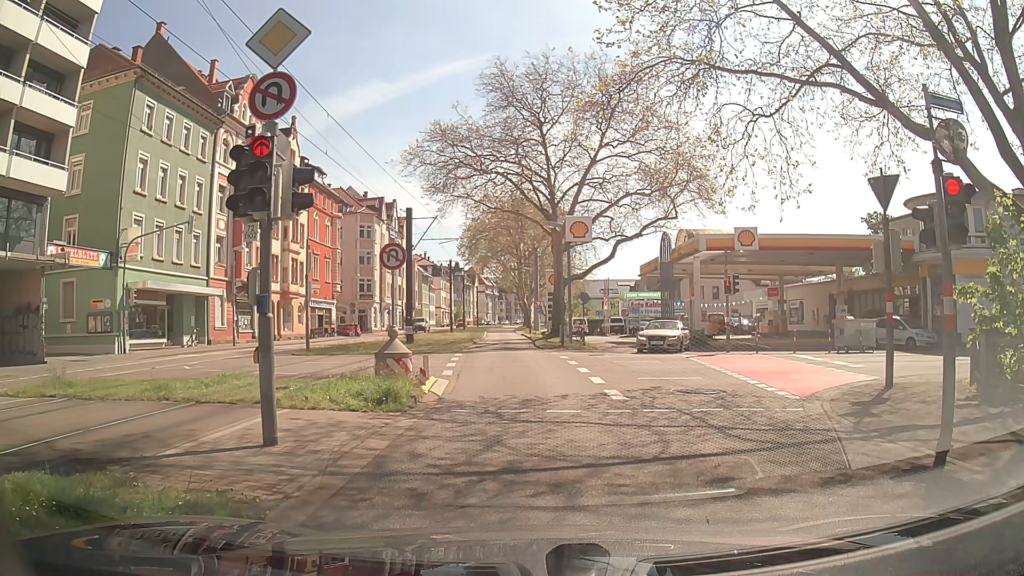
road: secondary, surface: asphalt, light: Day
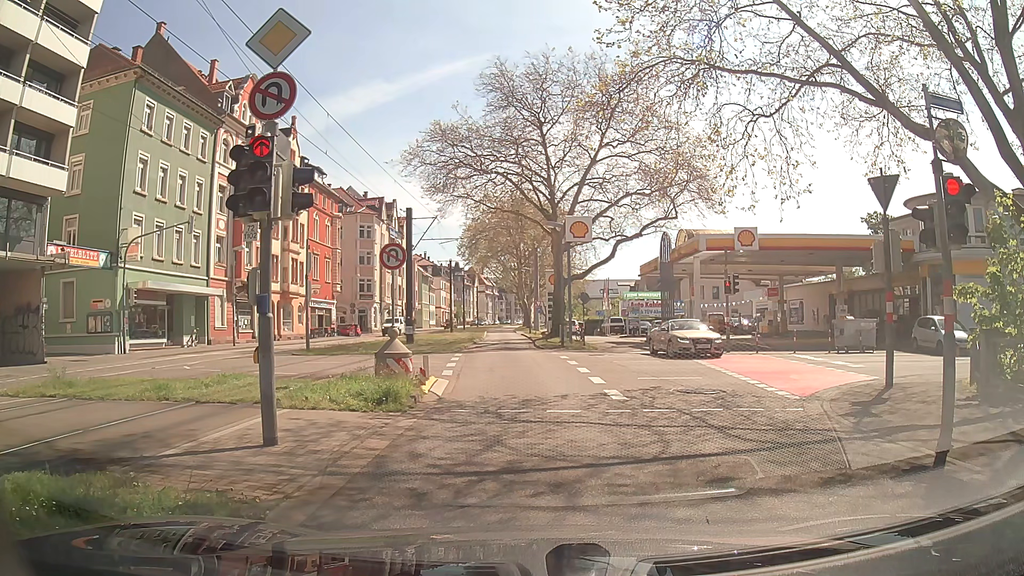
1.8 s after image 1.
(0.0, 0.0) m; 0°
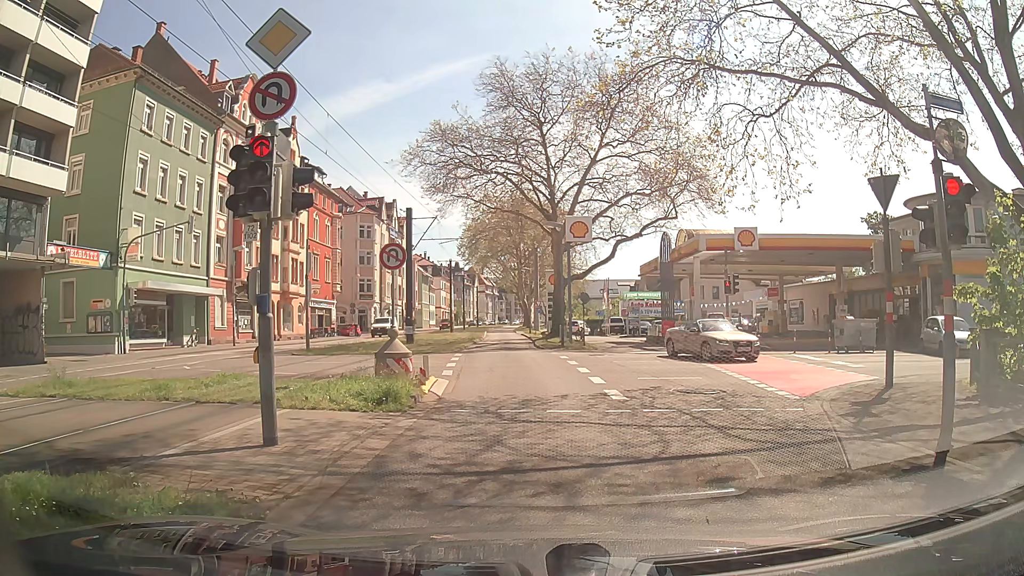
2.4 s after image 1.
(0.0, 0.0) m; 0°
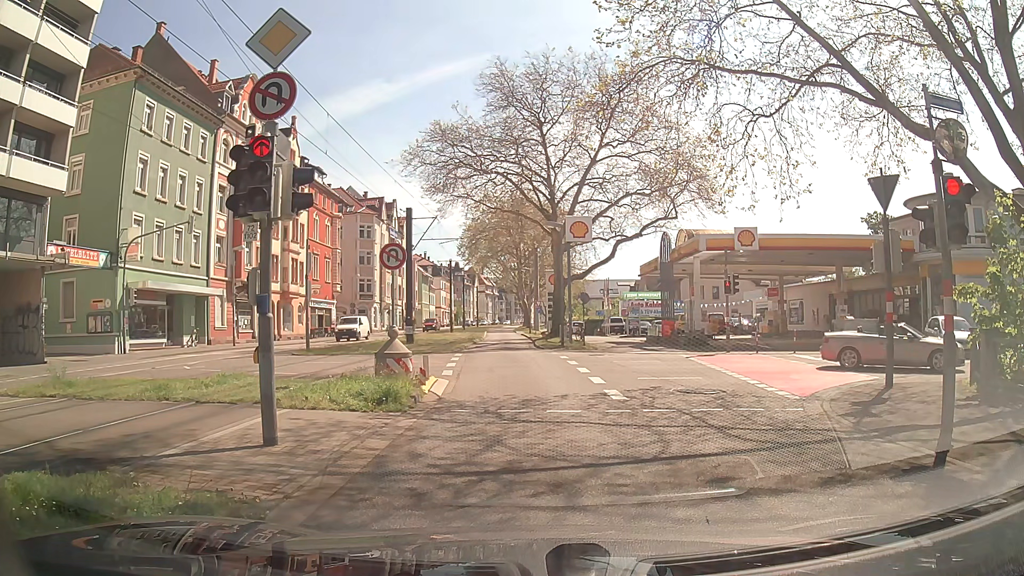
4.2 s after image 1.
(0.0, 0.0) m; 0°
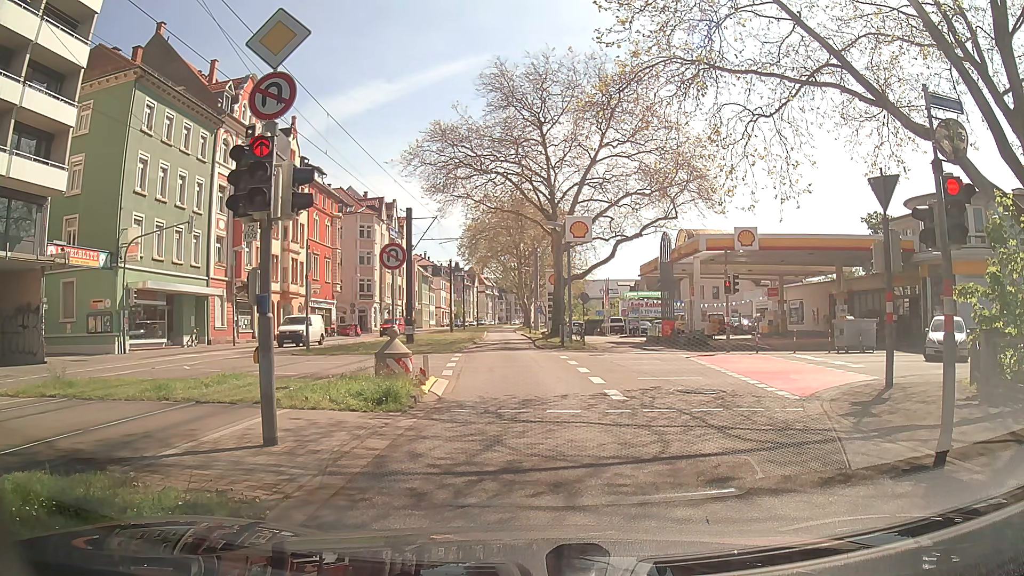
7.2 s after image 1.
(0.0, 0.0) m; 0°
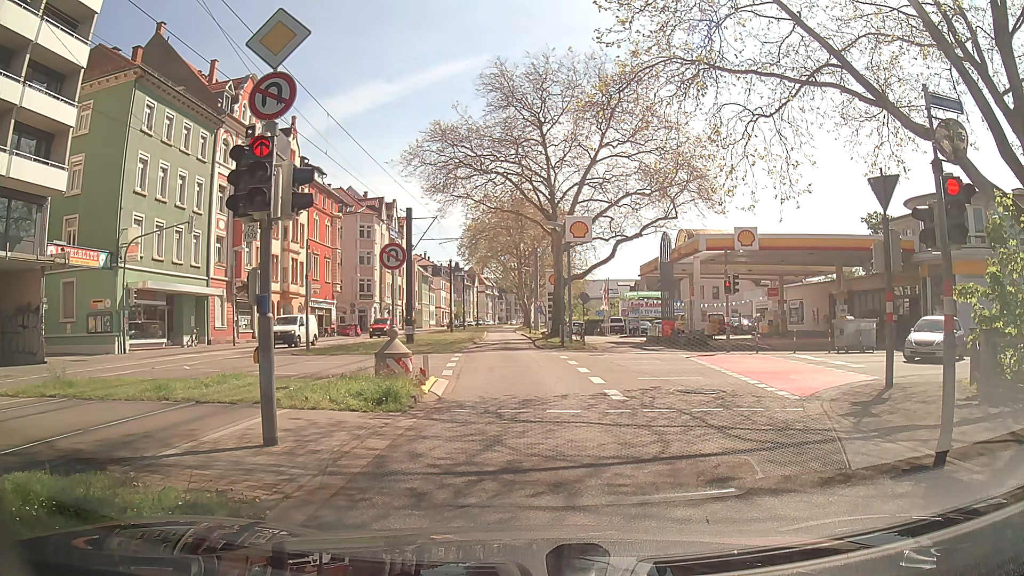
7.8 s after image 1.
(0.0, 0.0) m; 0°
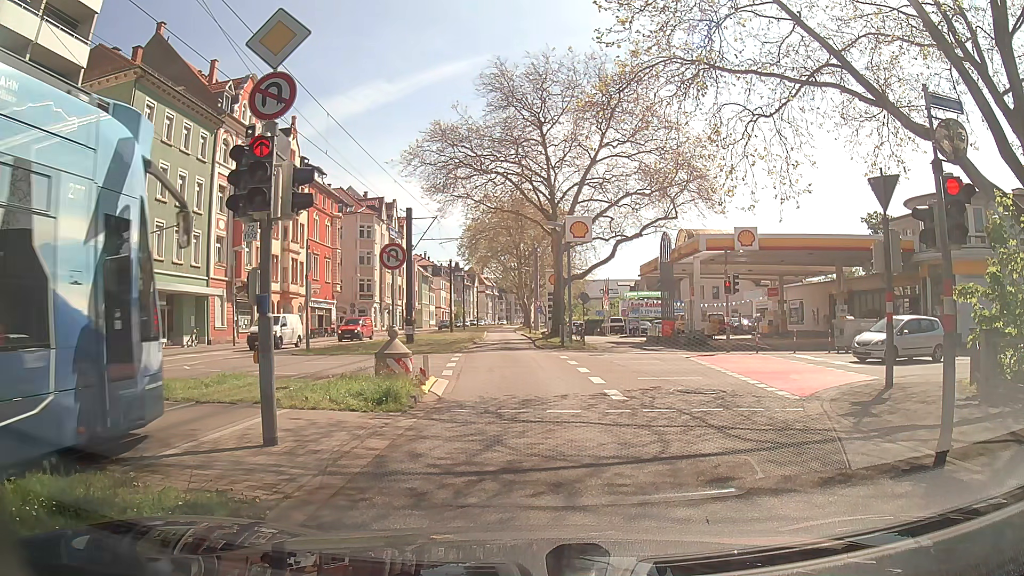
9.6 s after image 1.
(0.0, 0.0) m; 0°
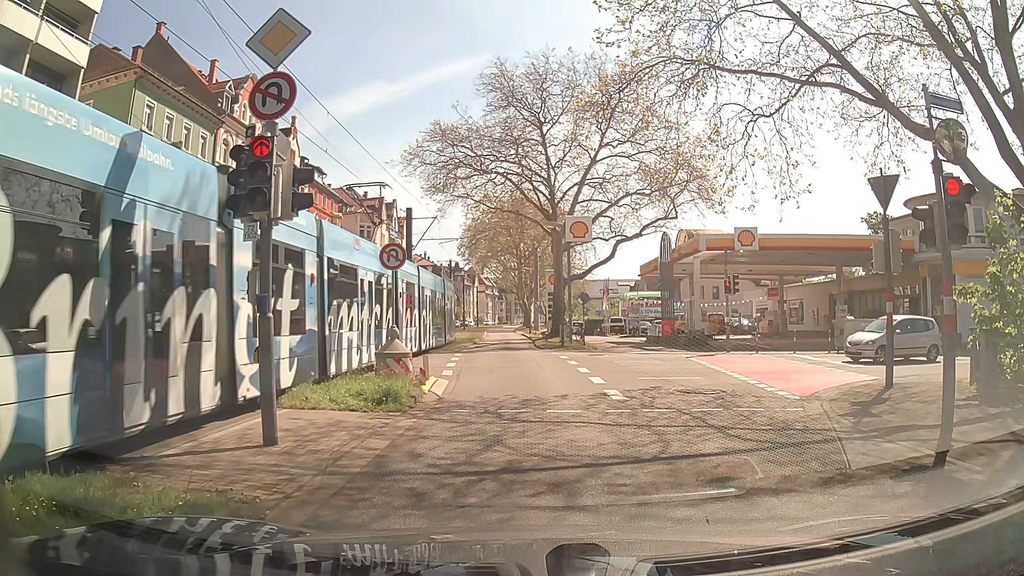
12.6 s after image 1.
(0.0, 0.0) m; 0°
